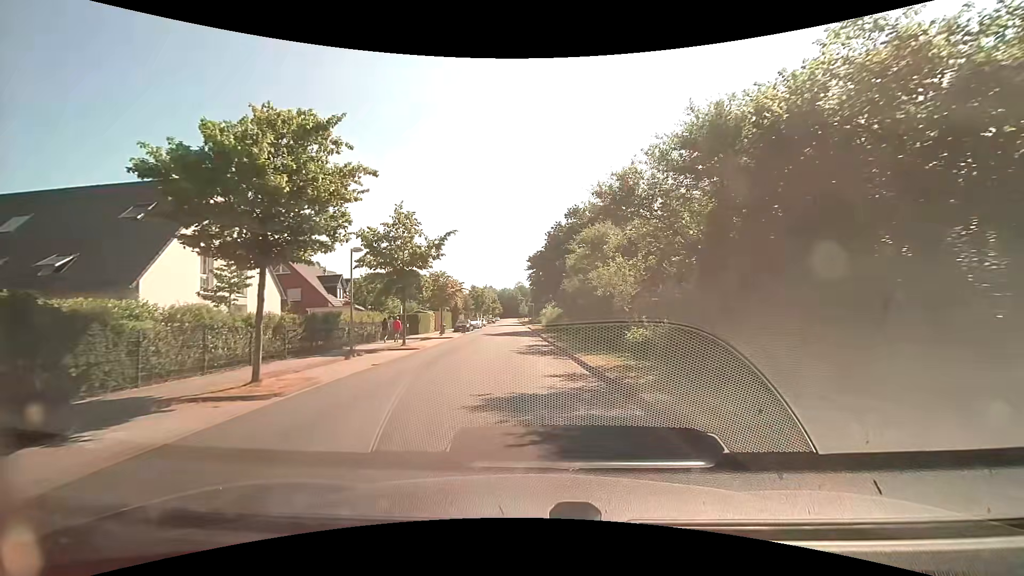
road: residential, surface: paved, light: Day
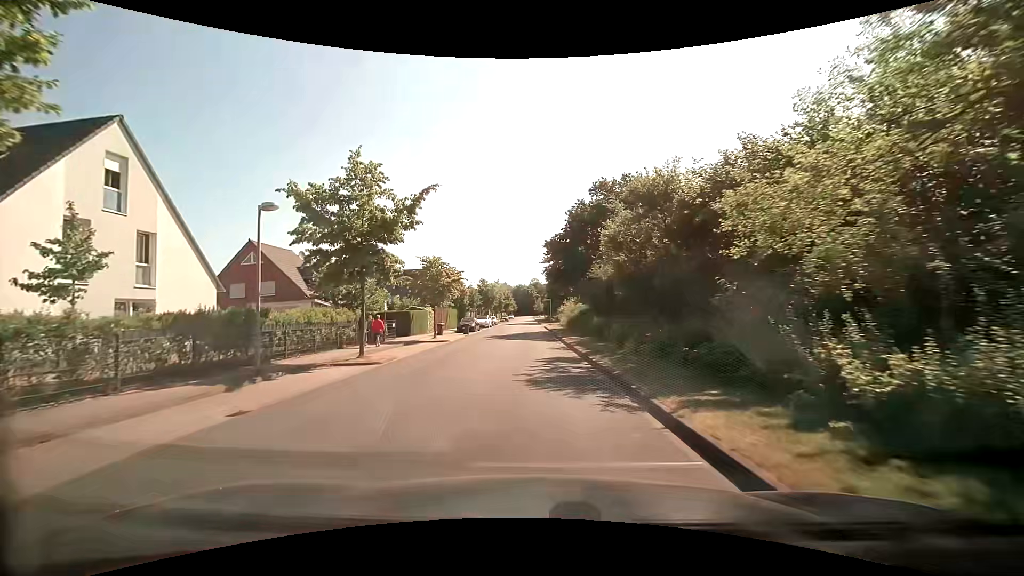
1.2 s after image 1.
(-0.1, +8.7) m; -2°
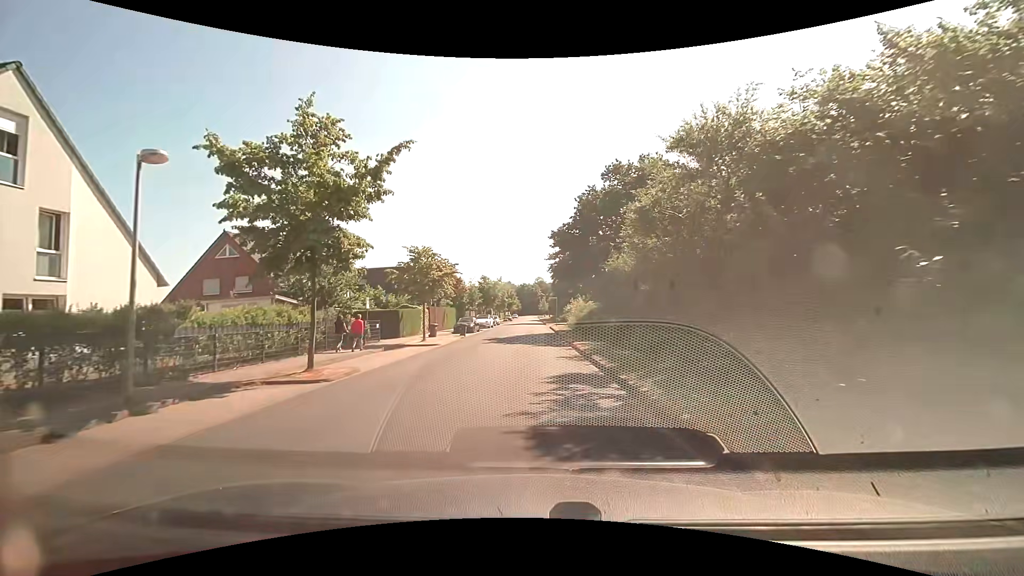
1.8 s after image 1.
(0.0, +4.4) m; -1°
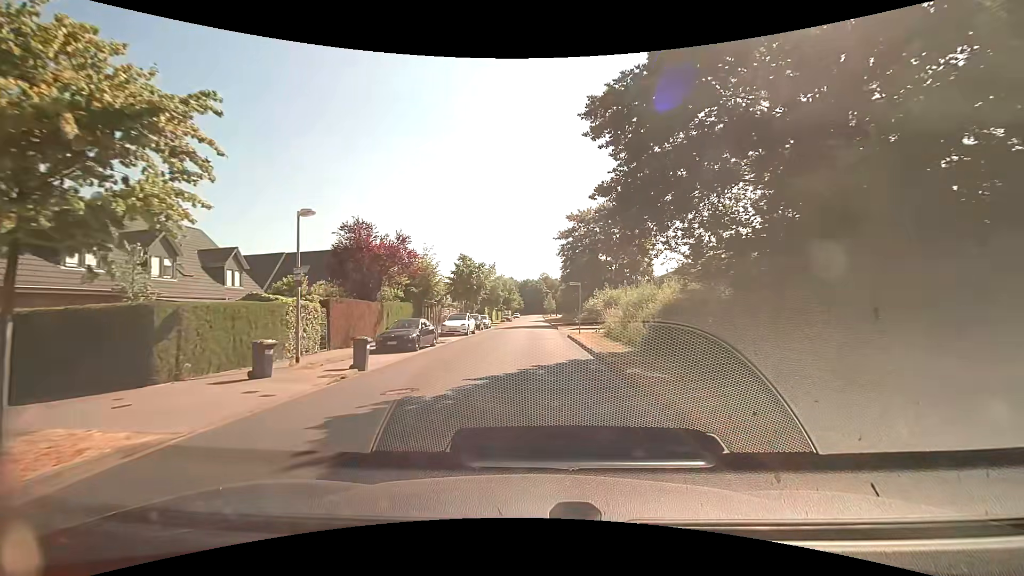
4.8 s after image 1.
(+0.1, +22.2) m; -1°
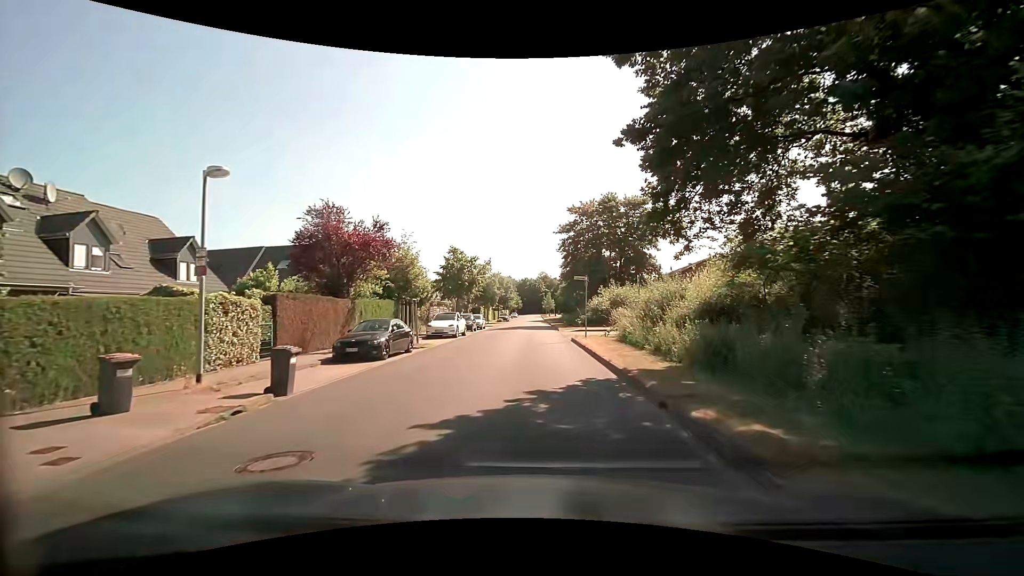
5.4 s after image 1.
(+0.1, +4.3) m; +1°
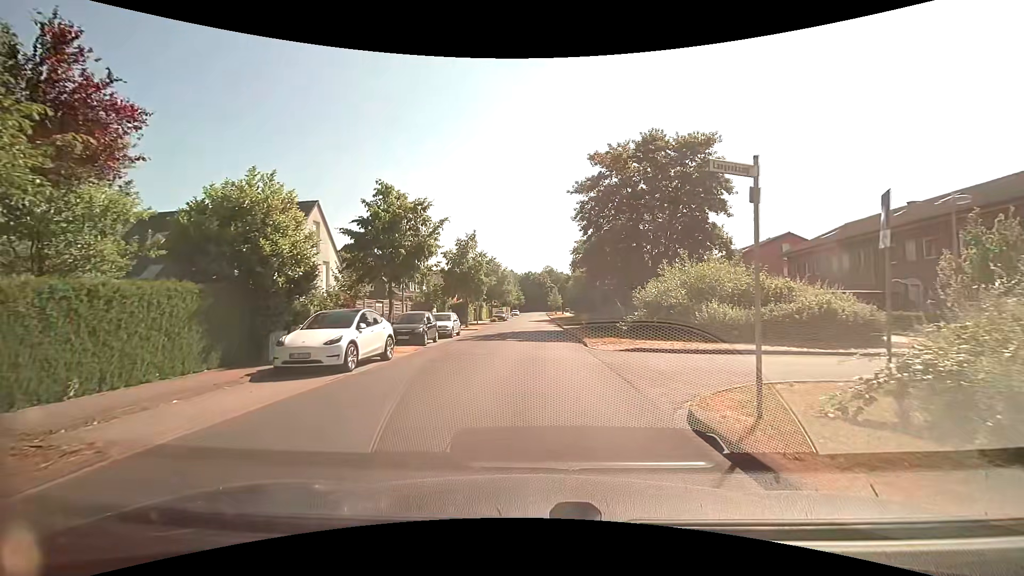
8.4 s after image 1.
(-0.1, +18.3) m; -1°
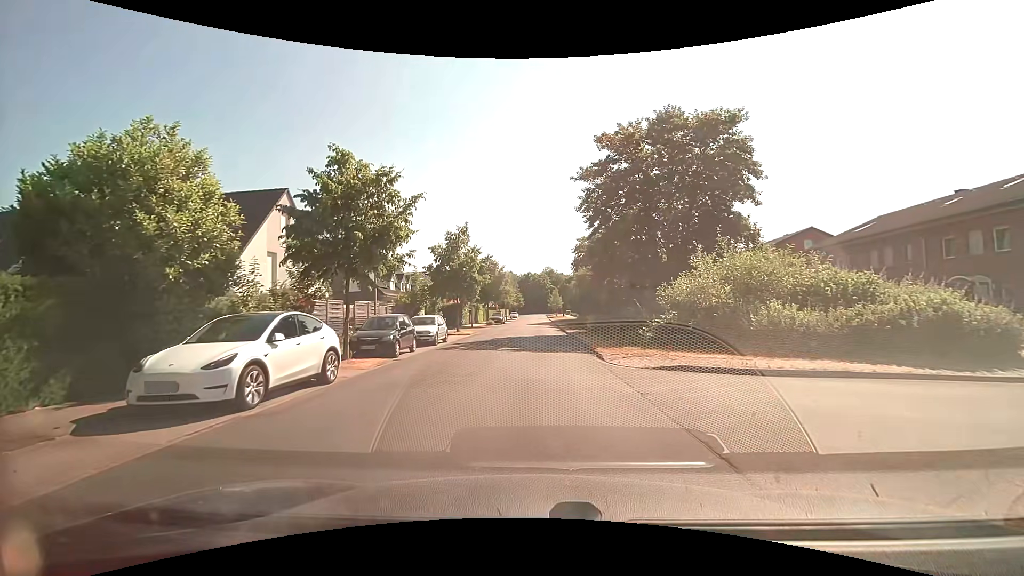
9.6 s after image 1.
(0.0, +4.4) m; 0°
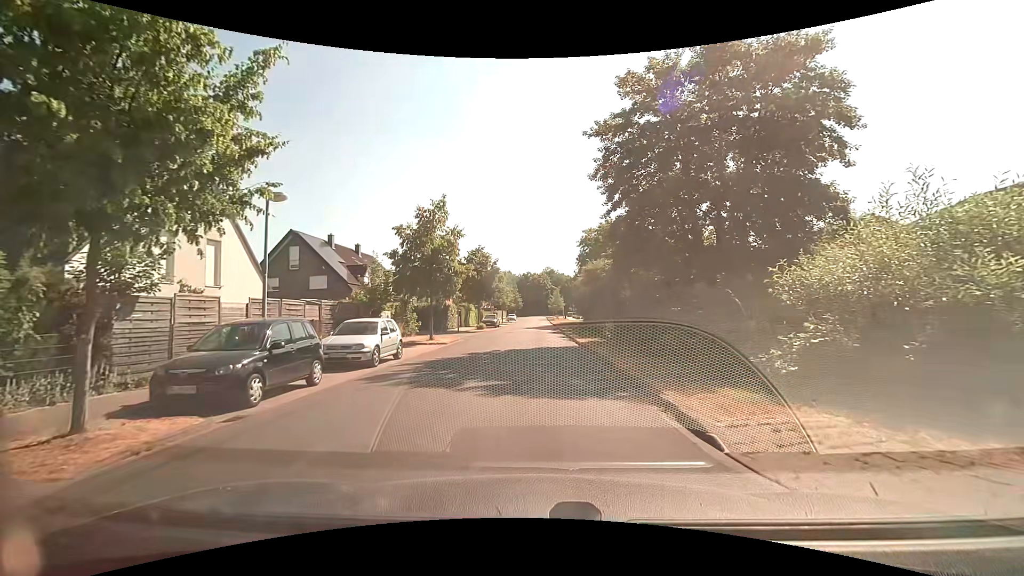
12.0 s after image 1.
(0.0, +9.1) m; 0°
(0, +10) (0, +20) (0, +30) (0, +40) (0, +50) (0, +60) (0, +70) (0, +80) (0, +90) (0, +100) m
